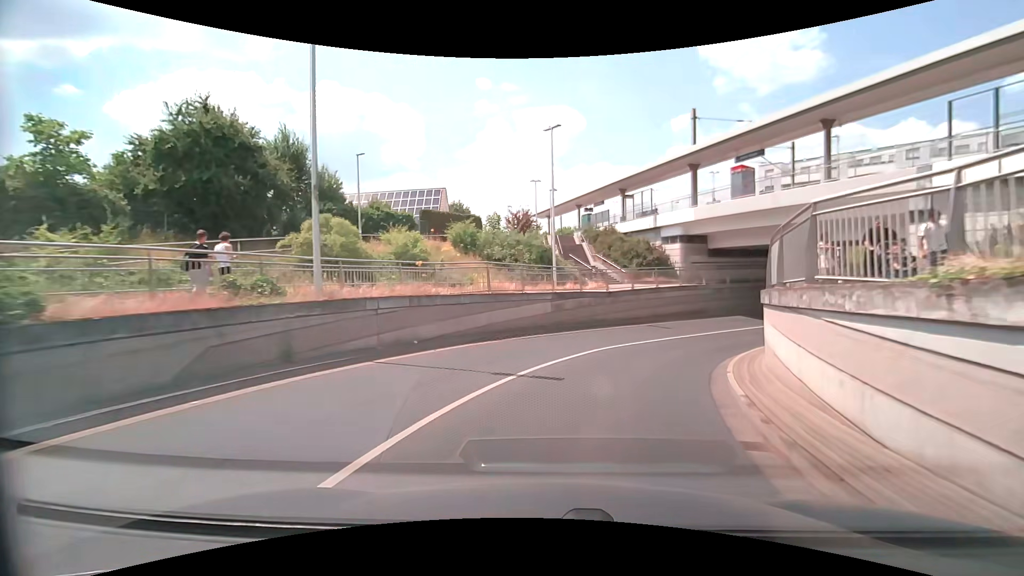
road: tertiary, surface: asphalt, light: Day
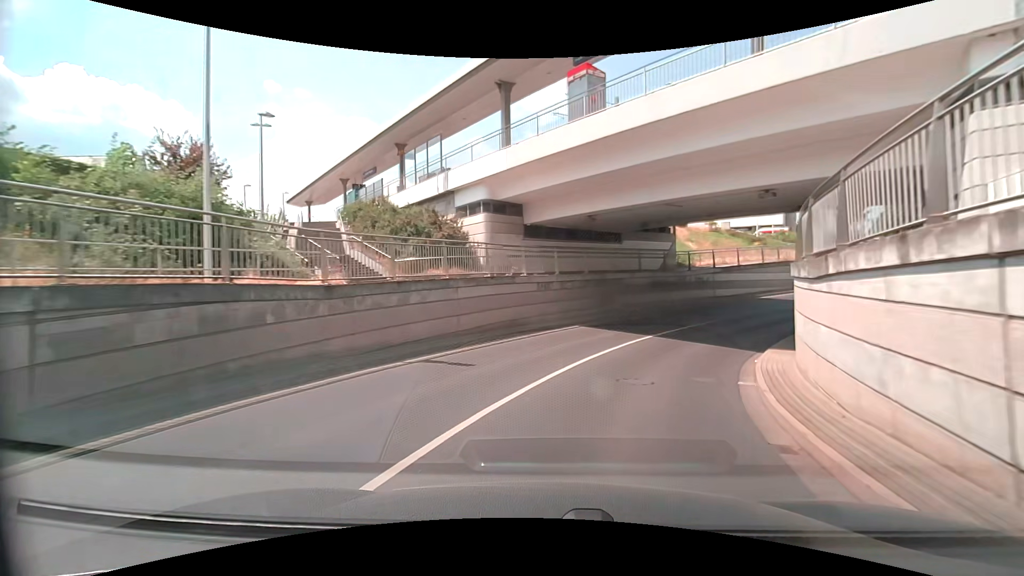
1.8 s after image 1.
(+3.1, +15.8) m; +22°
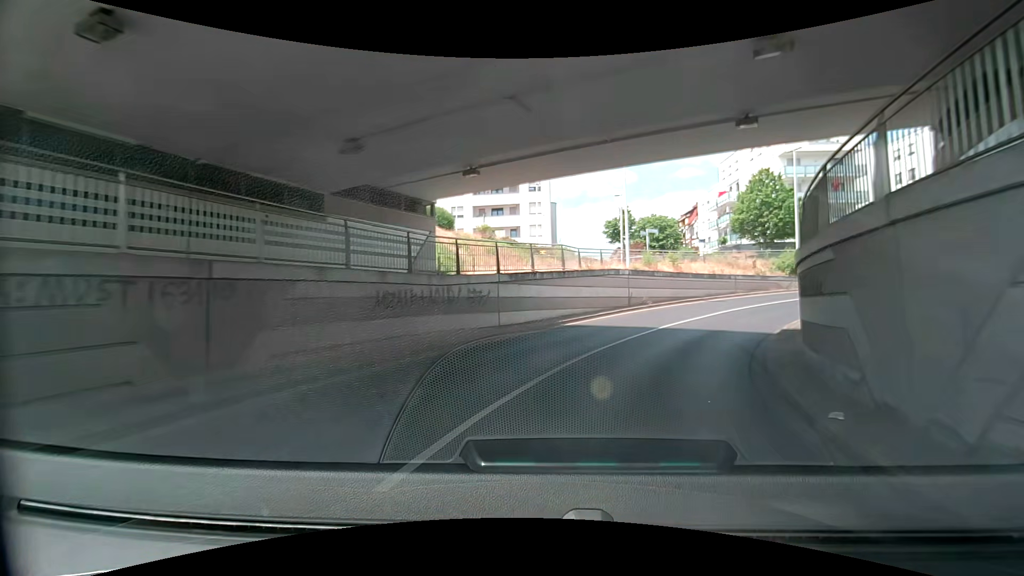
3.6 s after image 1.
(+3.6, +16.2) m; +26°
